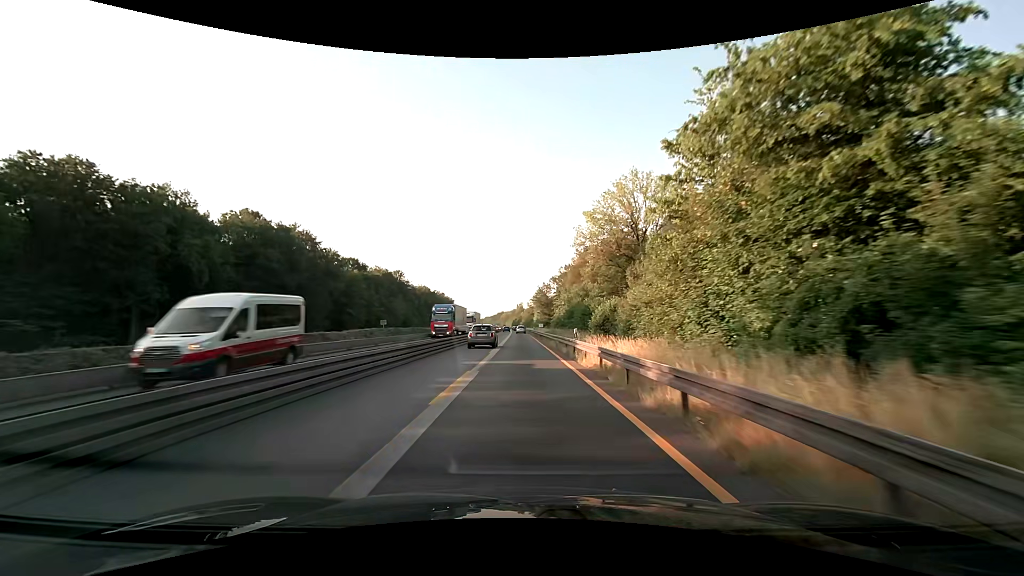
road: motorway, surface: asphalt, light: Day
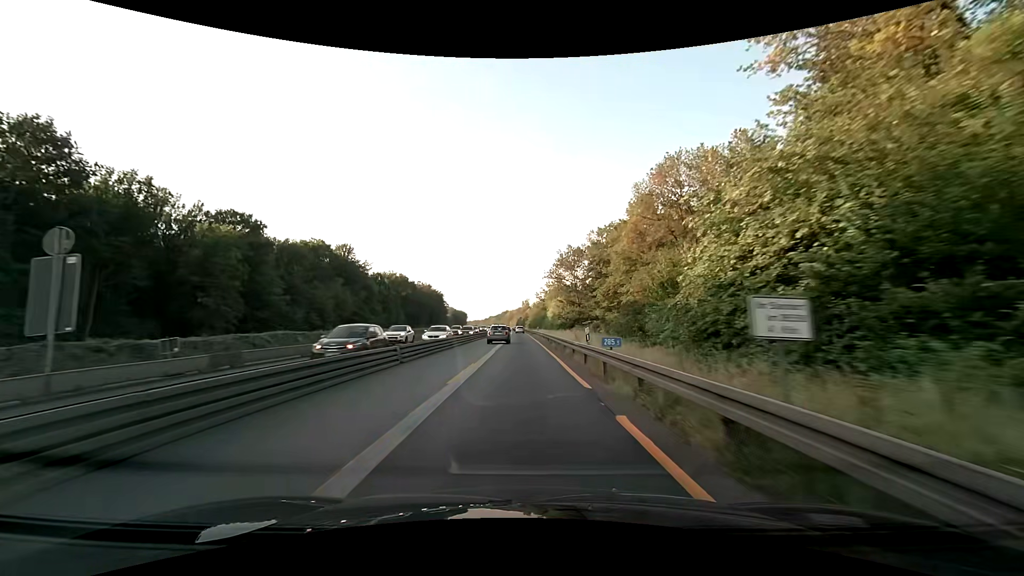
(-0.4, +62.4) m; -1°
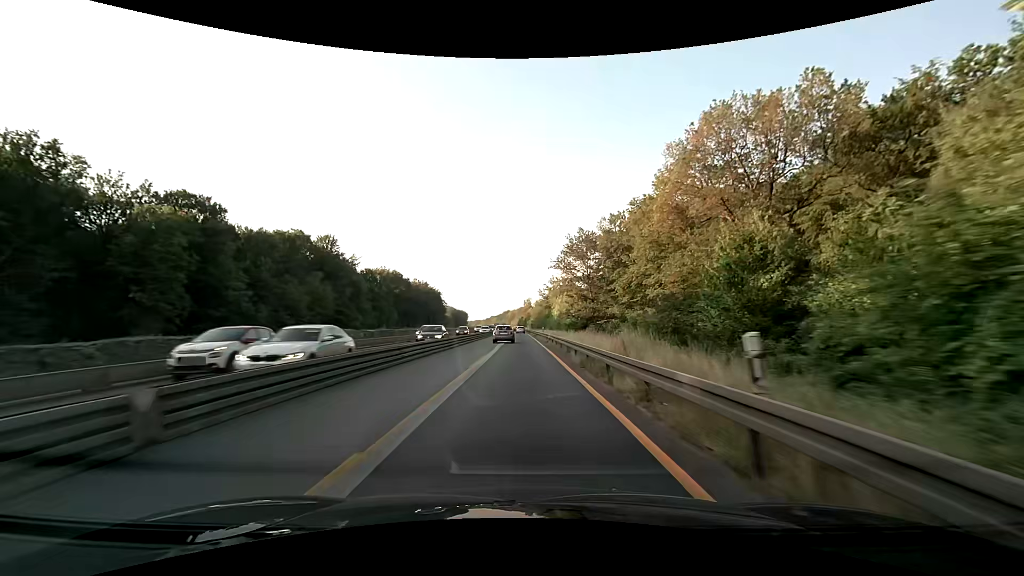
(0.0, +12.5) m; 0°
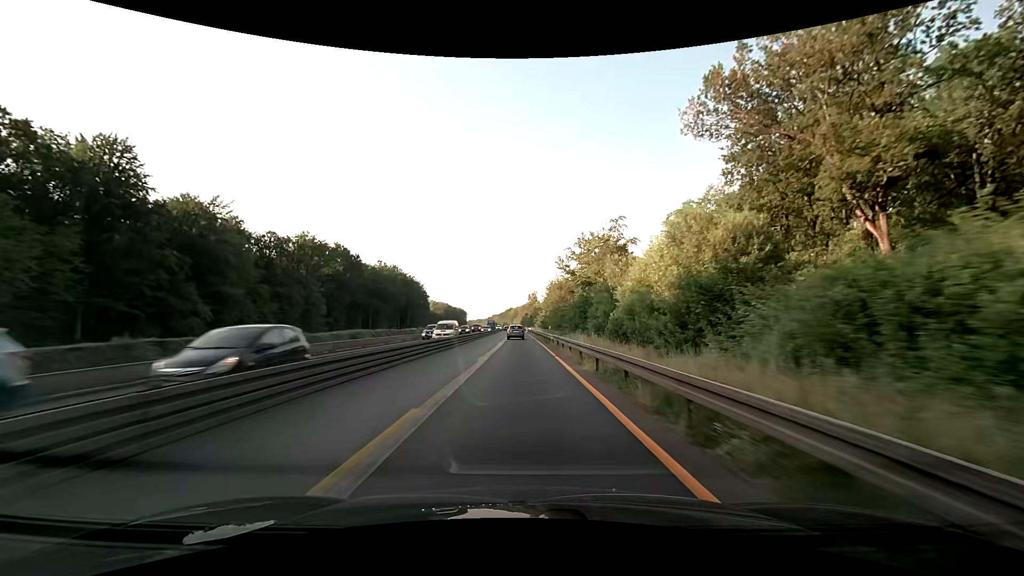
(-0.4, +62.5) m; 0°
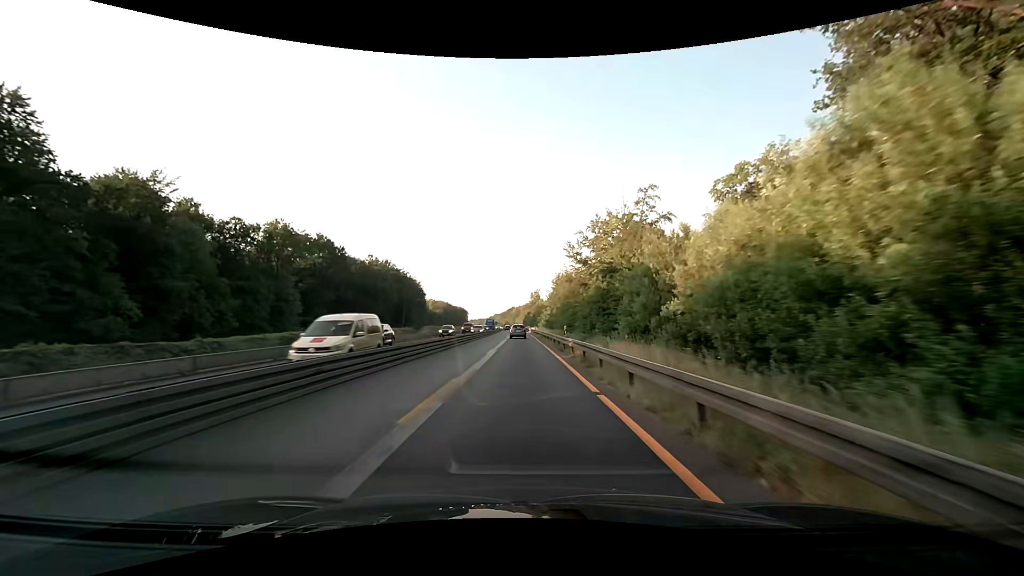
(0.0, +12.5) m; 0°
(0, +10) (0, +20) (0, +30) (0, +40) (0, +50) (0, +60) (-1, +70) (-1, +80) (-1, +90) (-1, +100) m
